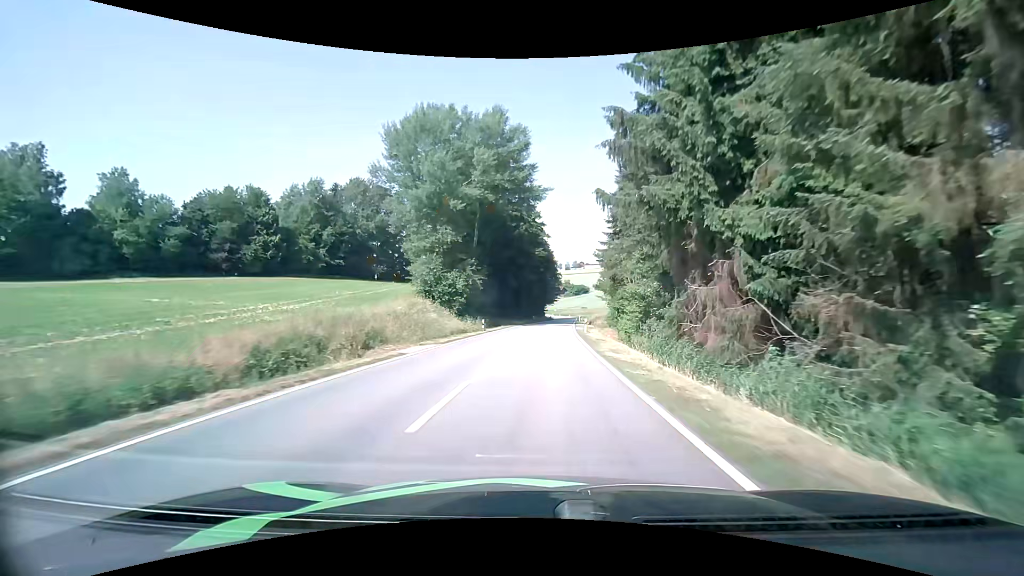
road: tertiary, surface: asphalt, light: Day
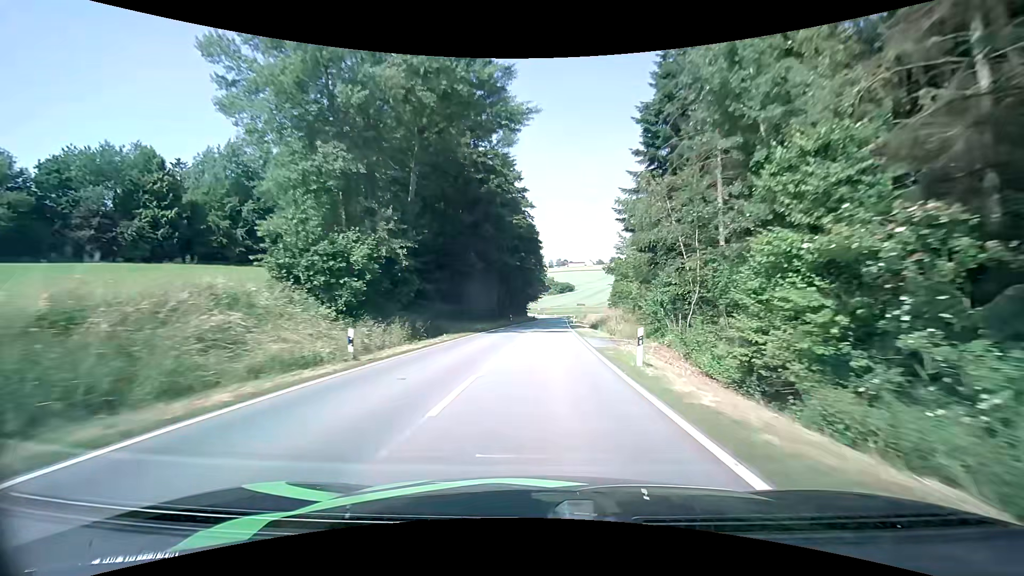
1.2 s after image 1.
(+0.4, +24.4) m; +2°
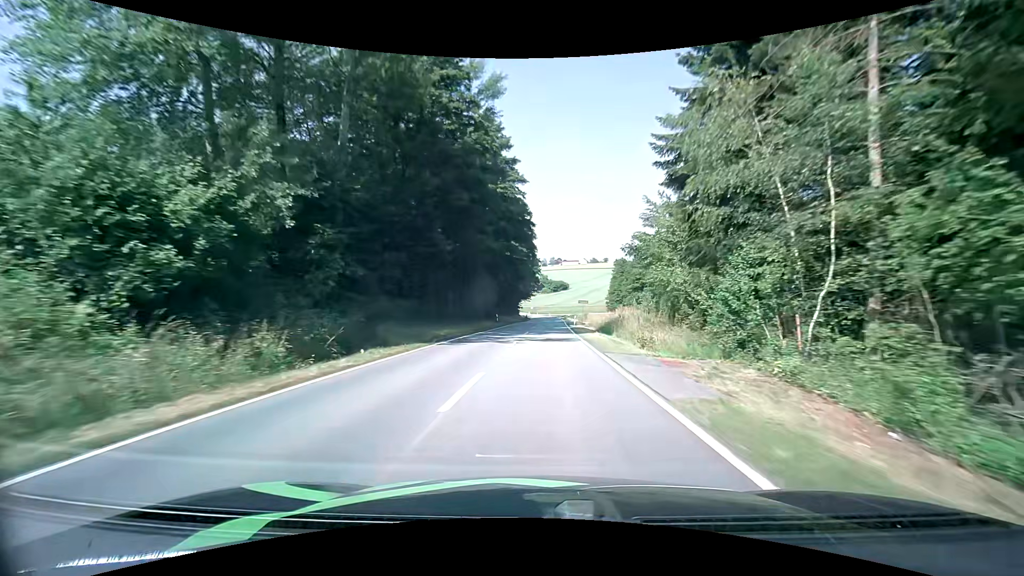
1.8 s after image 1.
(+0.1, +12.1) m; +1°
(0, +10) (0, +20) (+1, +30) (+1, +40) (+1, +50) (+2, +60) (+2, +70) (+3, +80) (+3, +90) (+3, +100) m
